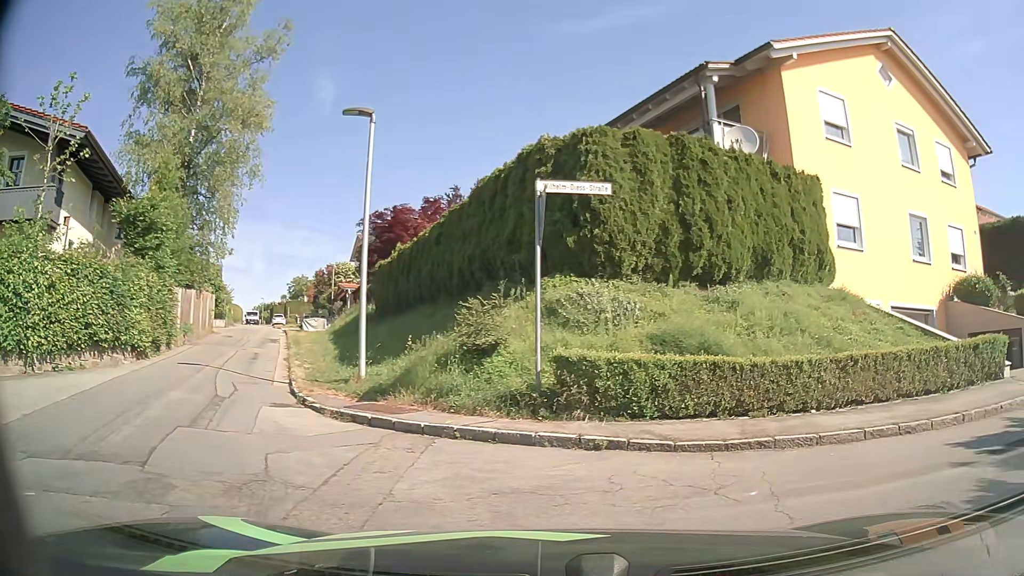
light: Day
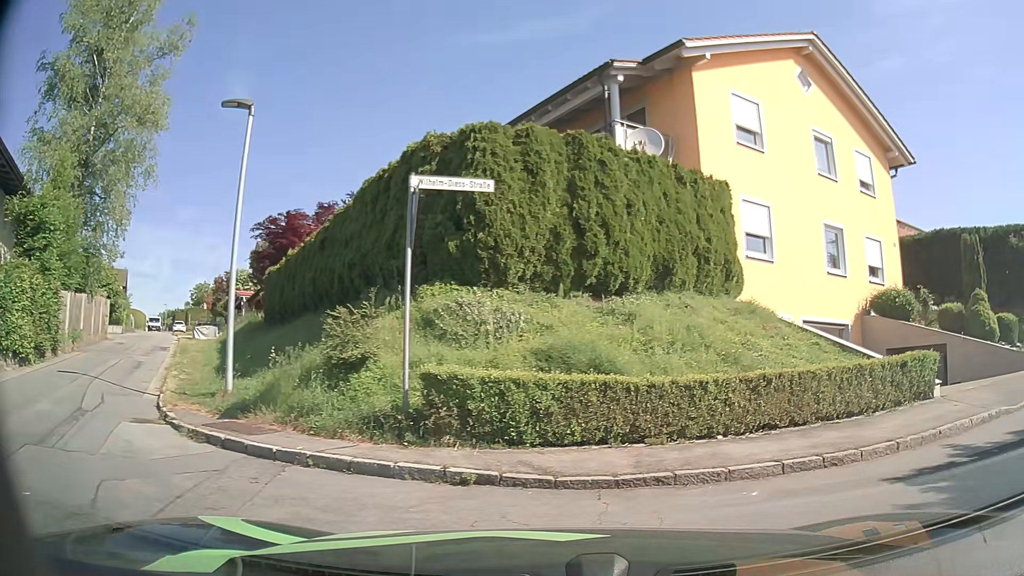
(+0.1, +1.1) m; +8°
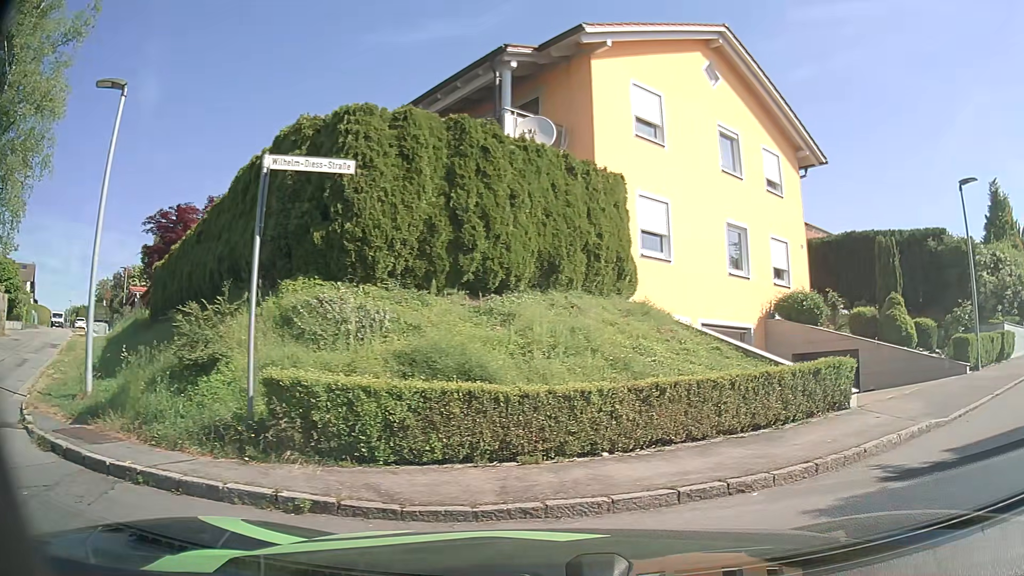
(+0.1, +1.0) m; +9°
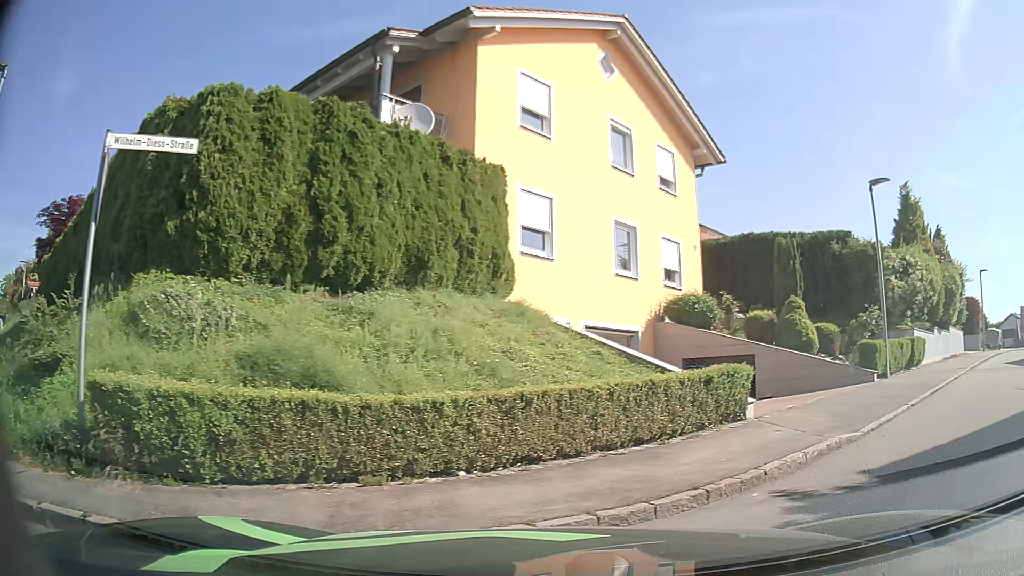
(+0.1, +0.9) m; +8°
